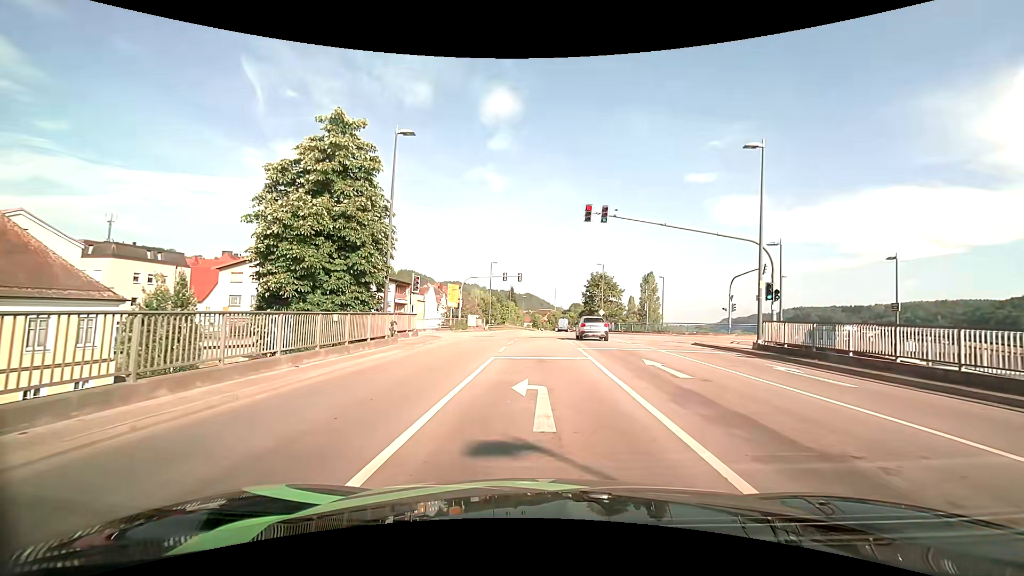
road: primary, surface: asphalt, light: Day
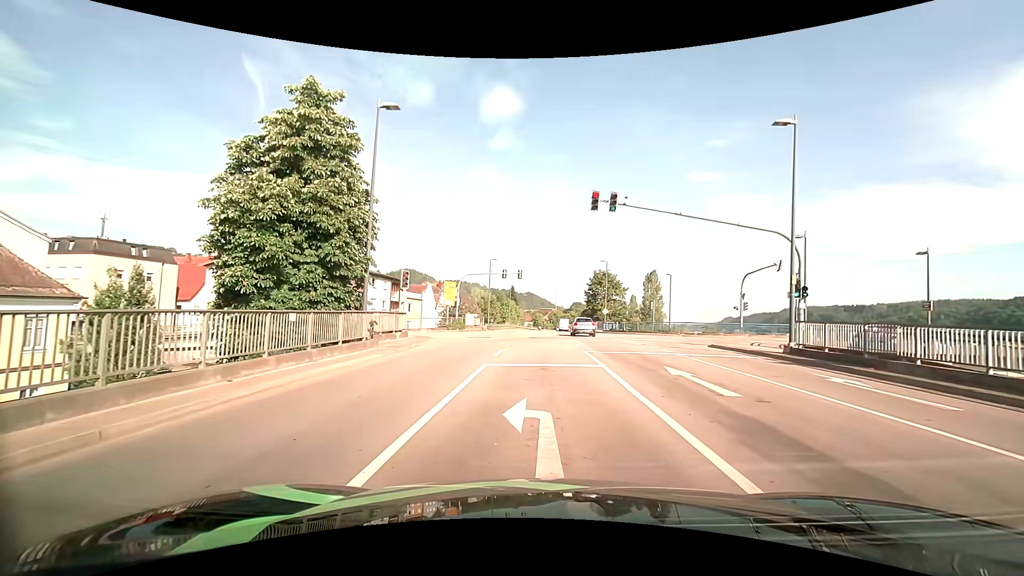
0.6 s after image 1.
(0.0, +2.6) m; -1°
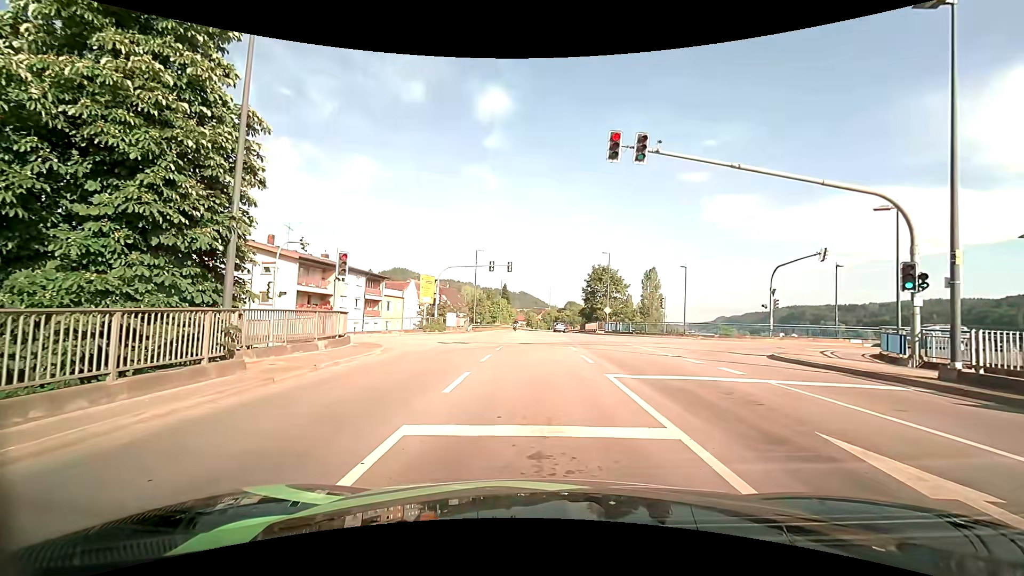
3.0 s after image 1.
(+0.1, +7.6) m; +2°
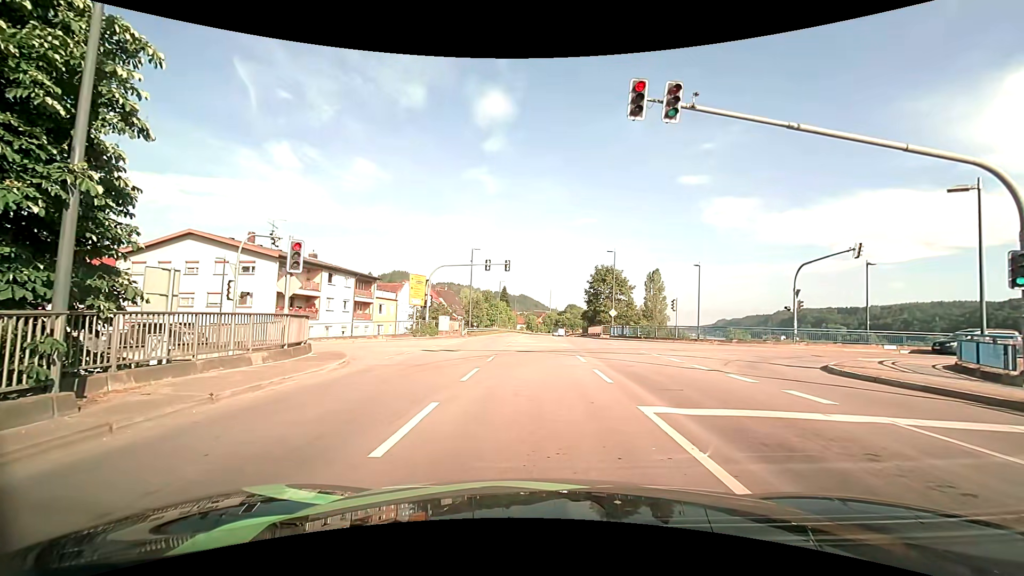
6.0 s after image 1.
(-0.1, +3.6) m; -2°
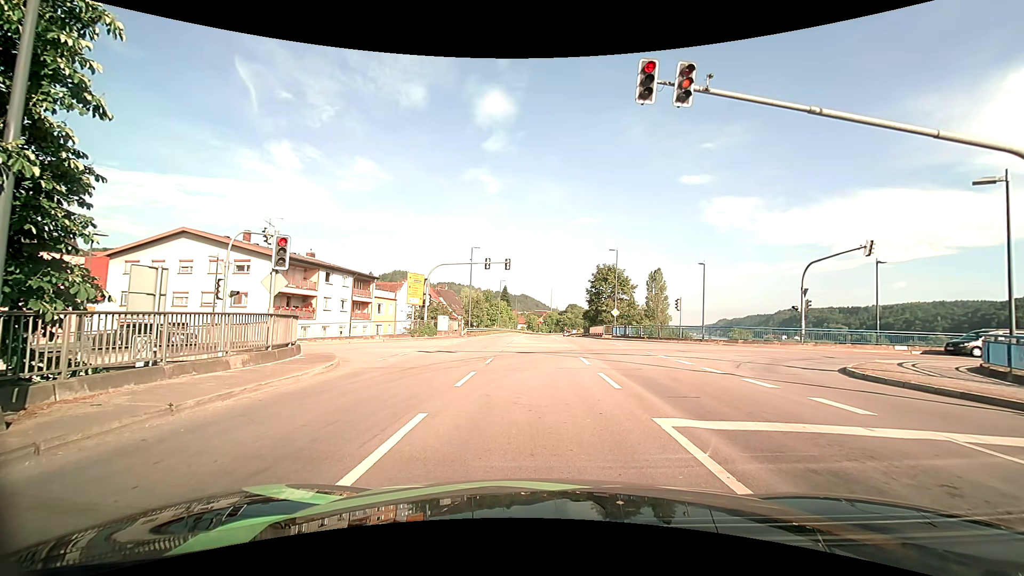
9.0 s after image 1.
(0.0, +1.0) m; 0°
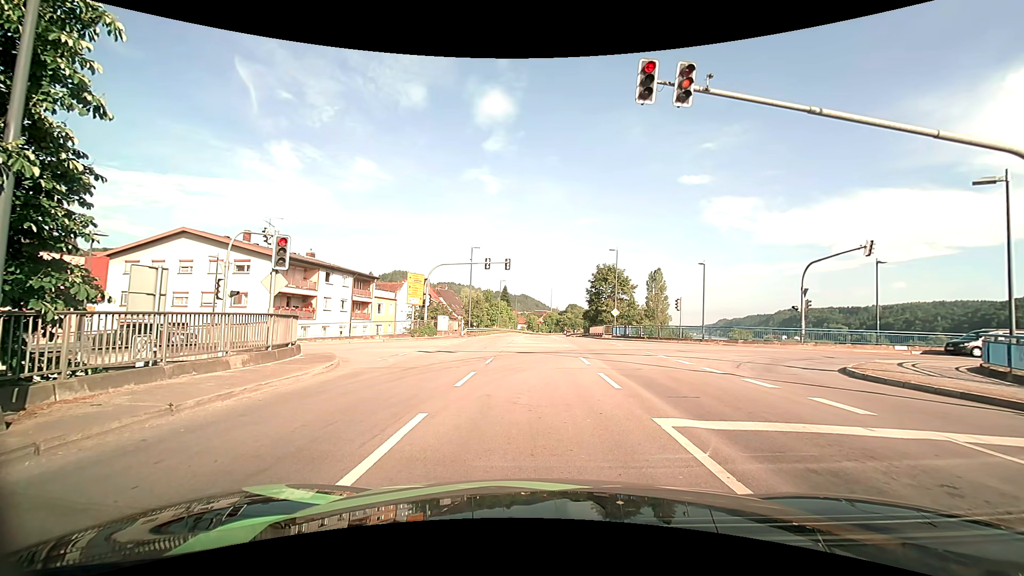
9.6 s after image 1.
(0.0, 0.0) m; 0°
